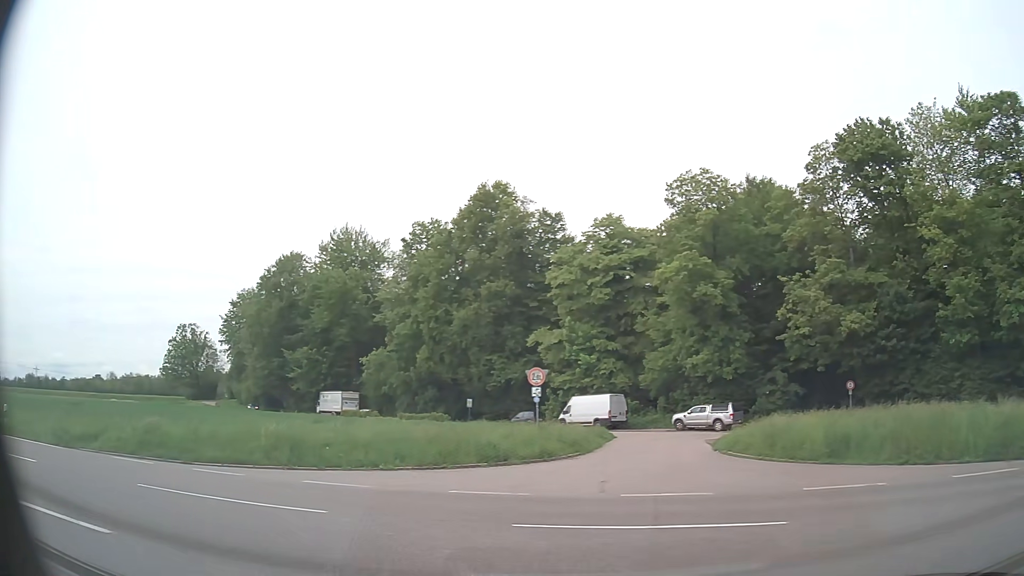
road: unclassified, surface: asphalt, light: Day
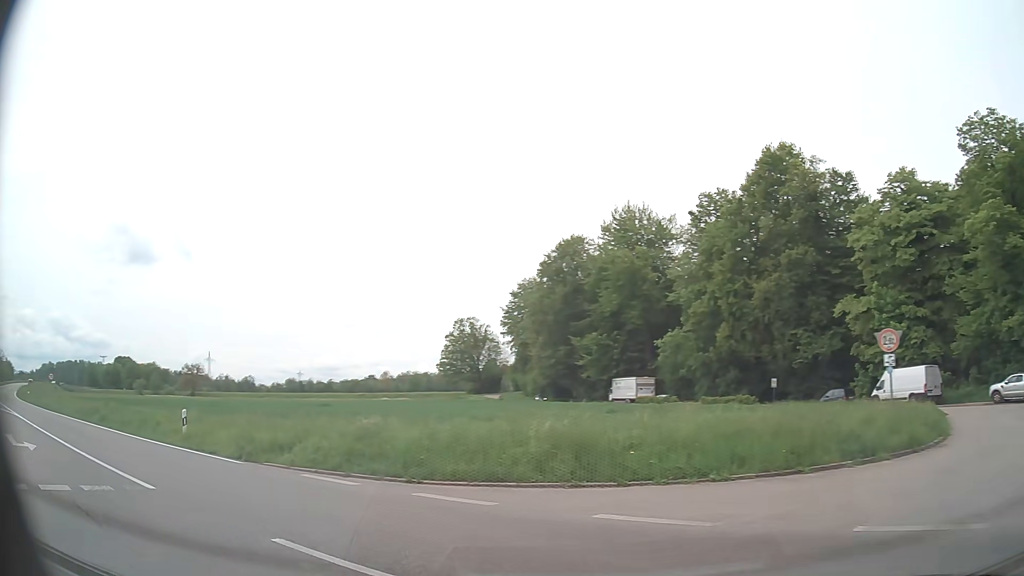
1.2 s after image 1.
(-1.3, +5.4) m; -26°
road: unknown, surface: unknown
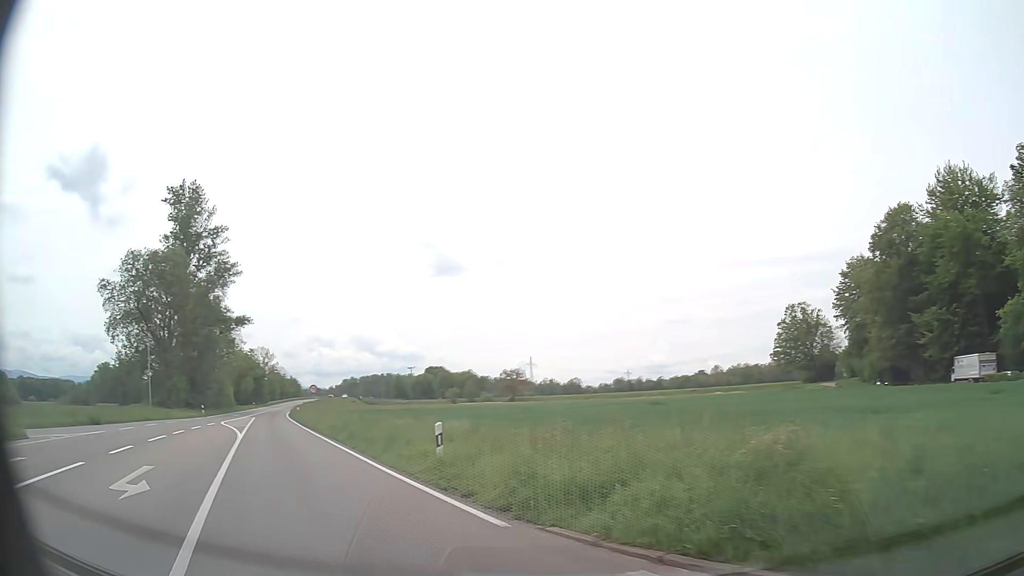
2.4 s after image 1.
(-1.7, +7.1) m; -27°
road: secondary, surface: asphalt
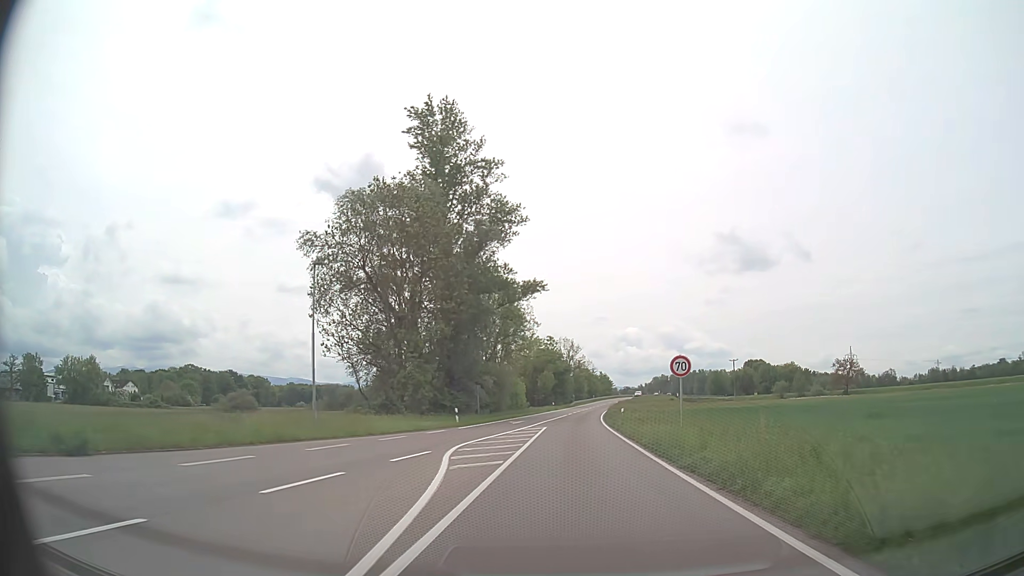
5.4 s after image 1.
(-10.0, +24.6) m; -25°
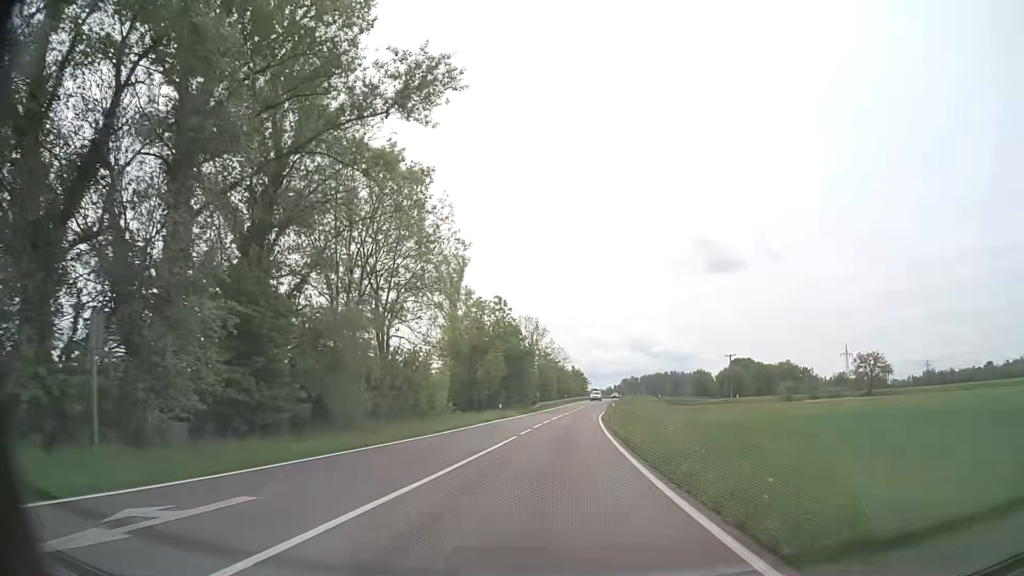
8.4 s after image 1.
(+1.2, +39.8) m; +3°
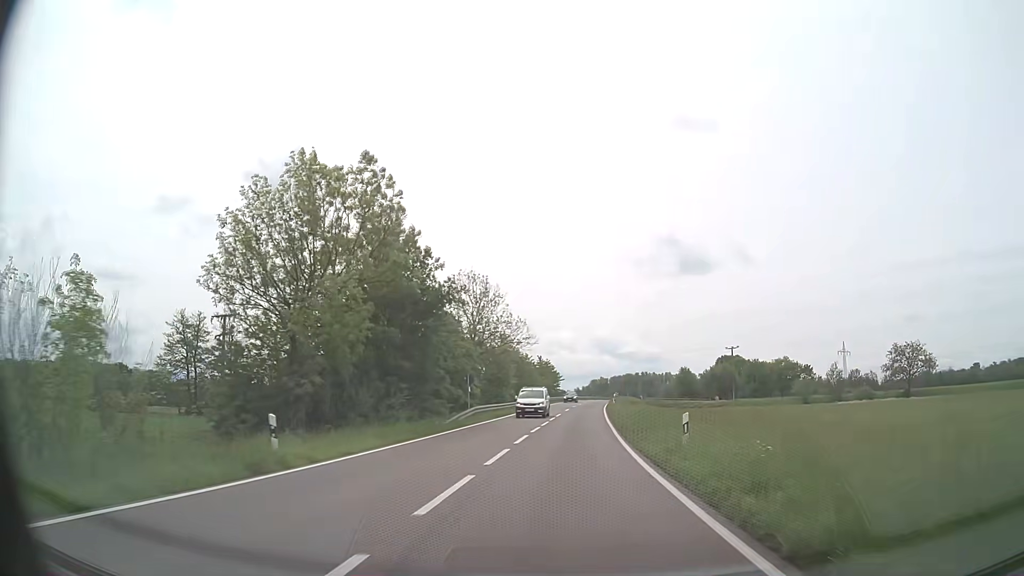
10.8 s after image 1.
(+1.0, +37.2) m; +3°
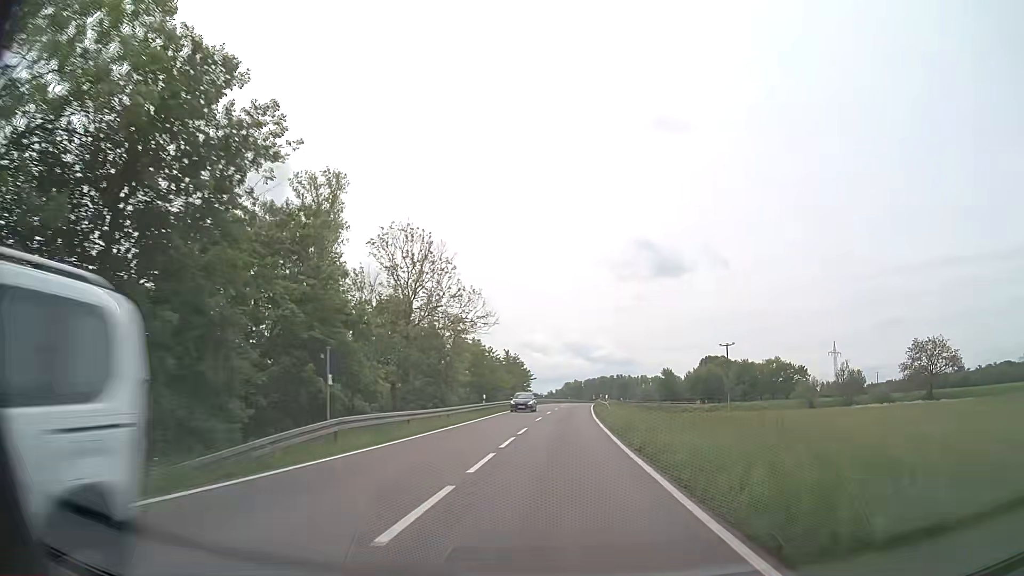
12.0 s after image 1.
(+0.4, +19.7) m; +2°
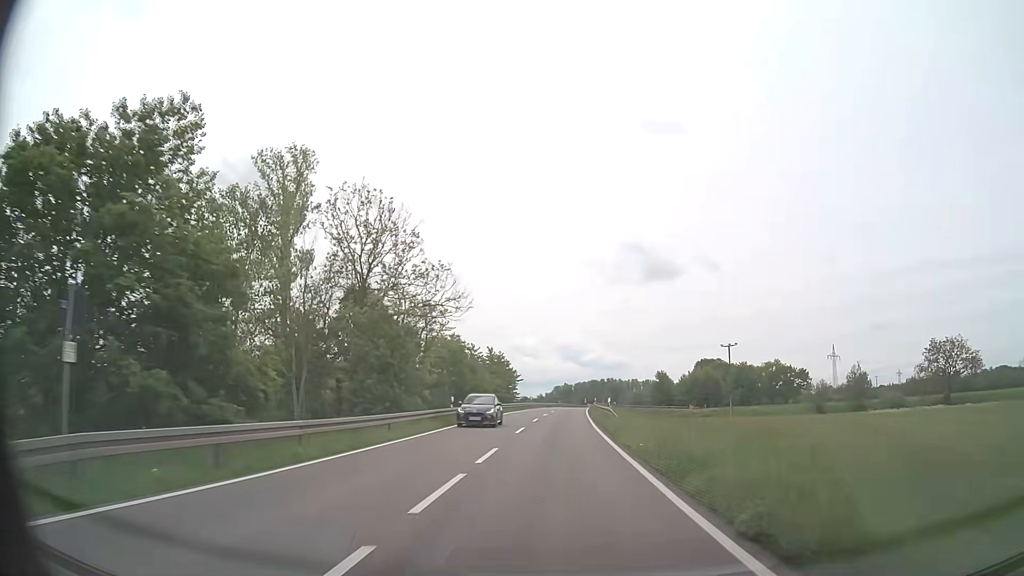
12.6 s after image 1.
(0.0, +10.0) m; 0°
(0, +10) (0, +20) (0, +30) (+1, +40) (+1, +50) (+1, +60) (+2, +70) (+3, +80) (+3, +90) (+4, +100) m
